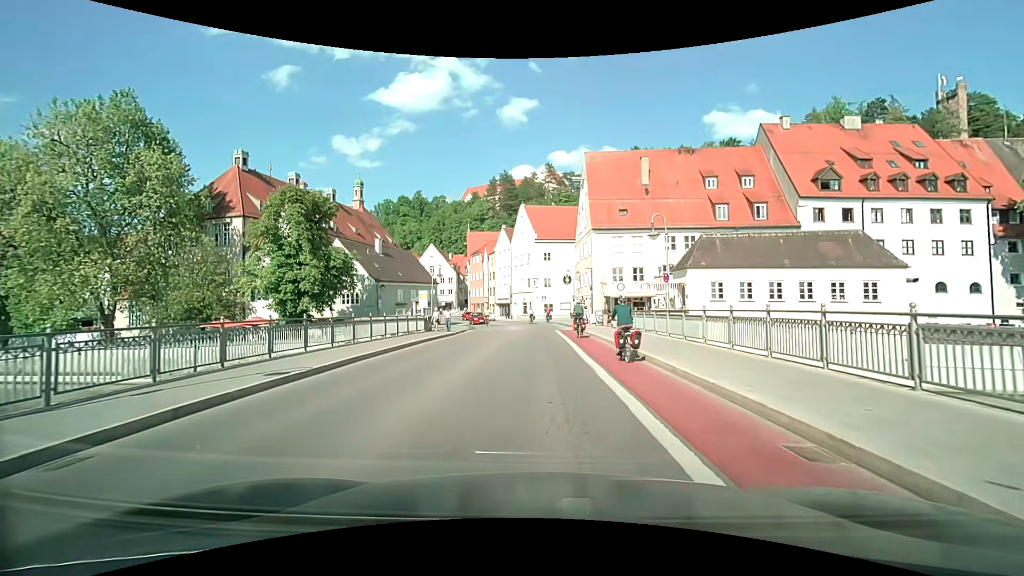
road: secondary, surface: asphalt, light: Day
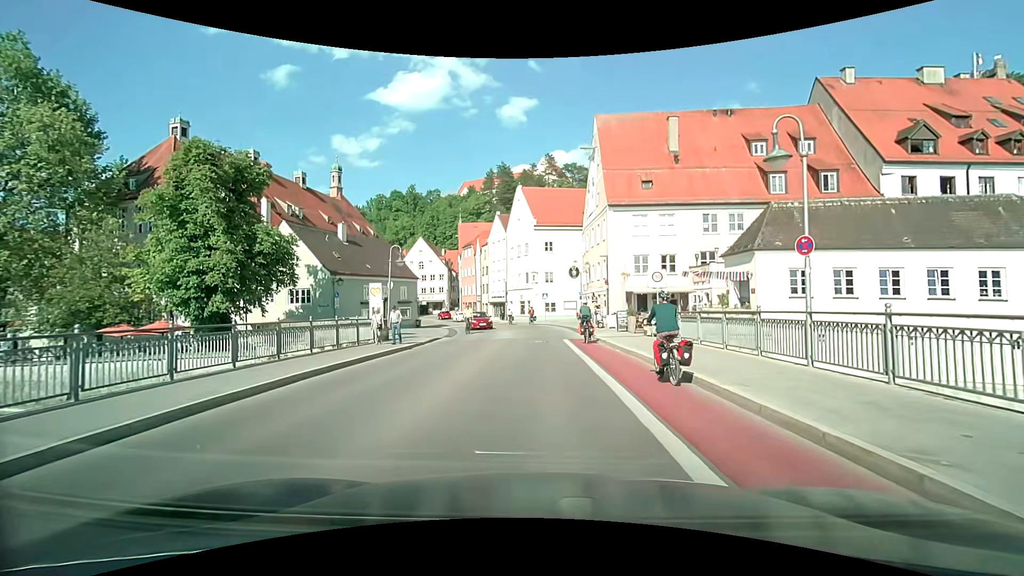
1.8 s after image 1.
(0.0, +10.5) m; 0°
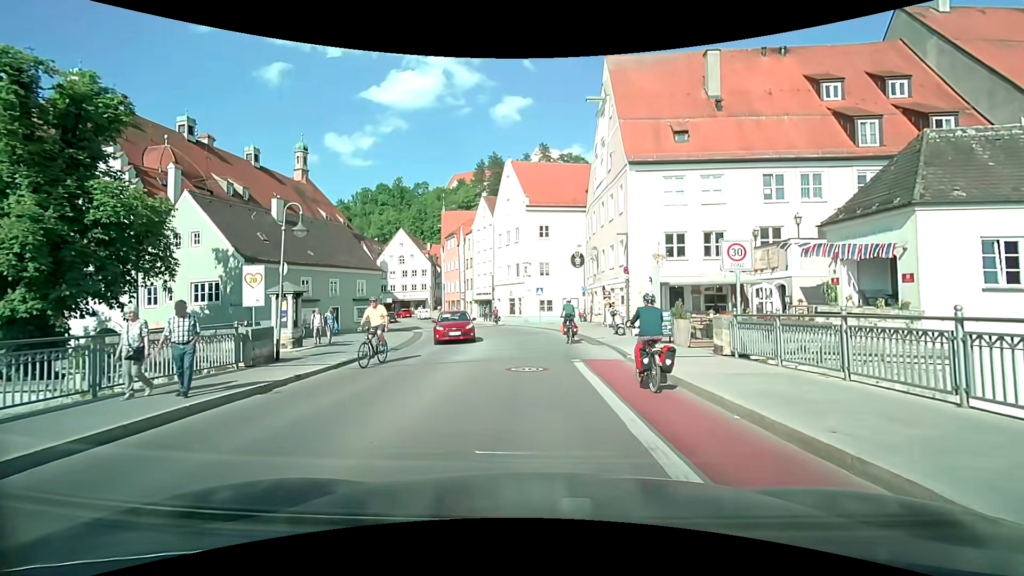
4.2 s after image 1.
(+0.1, +10.4) m; 0°
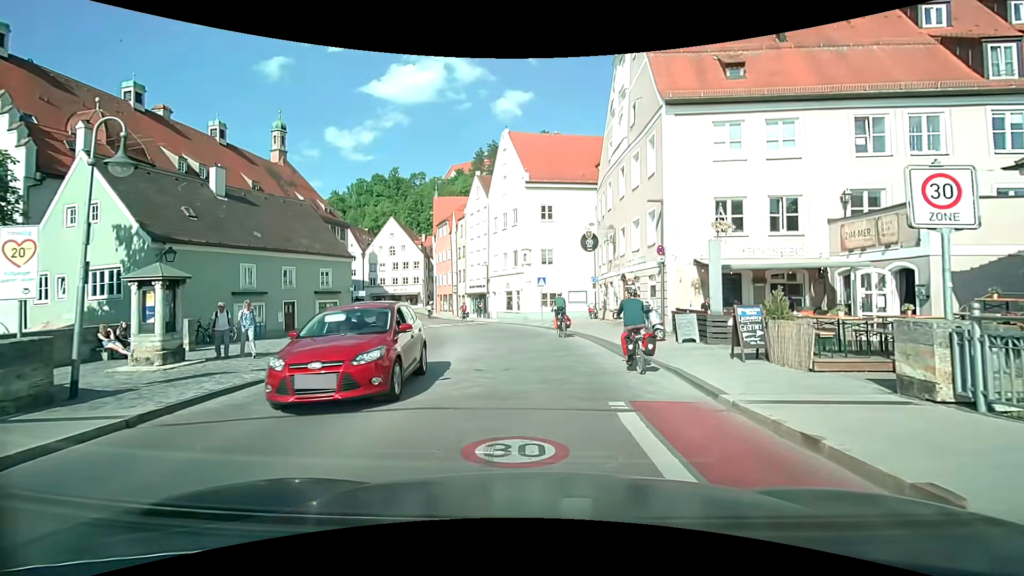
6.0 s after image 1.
(0.0, +7.0) m; 0°
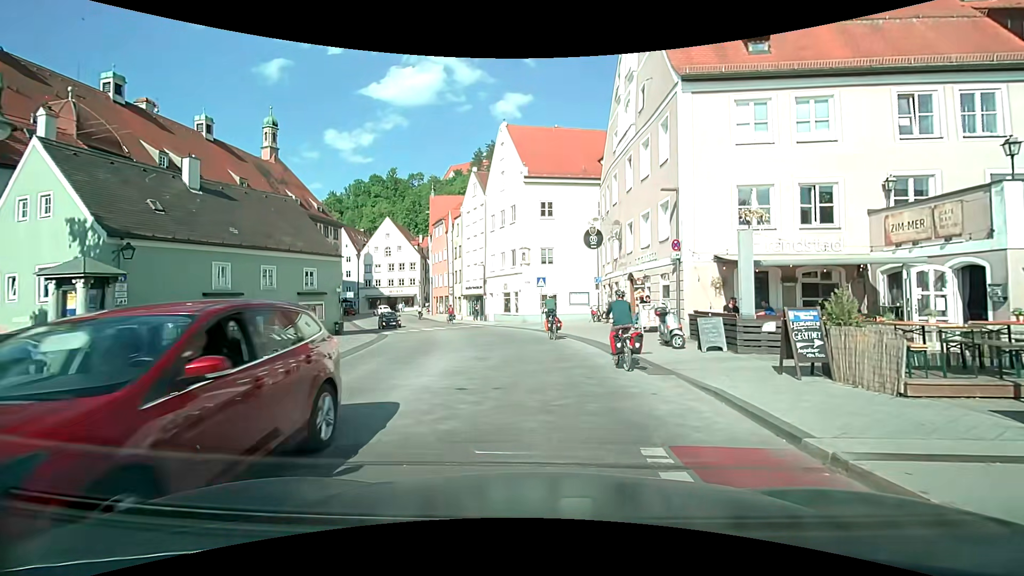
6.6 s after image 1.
(0.0, +2.2) m; +1°
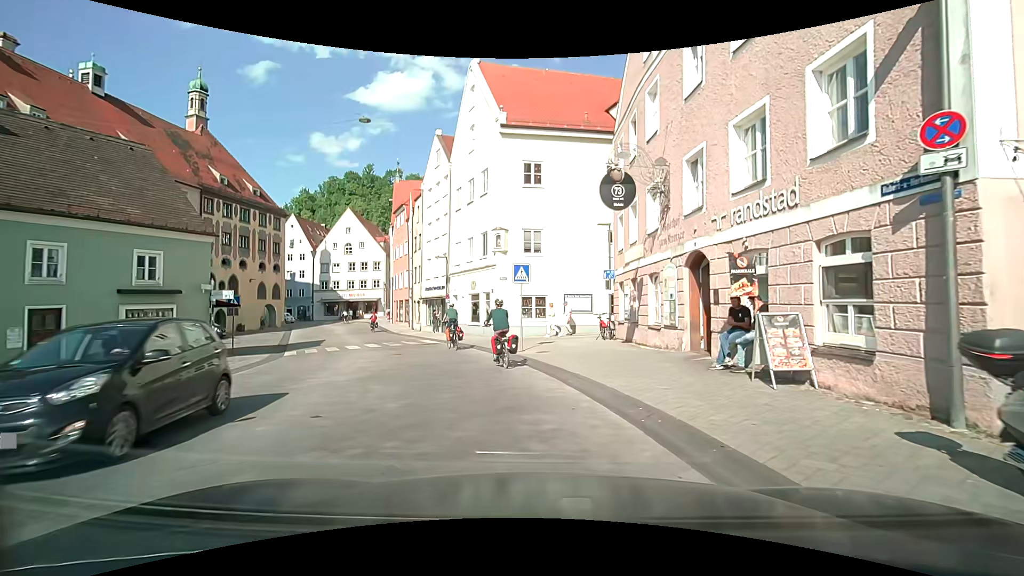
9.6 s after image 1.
(+0.2, +11.9) m; +2°
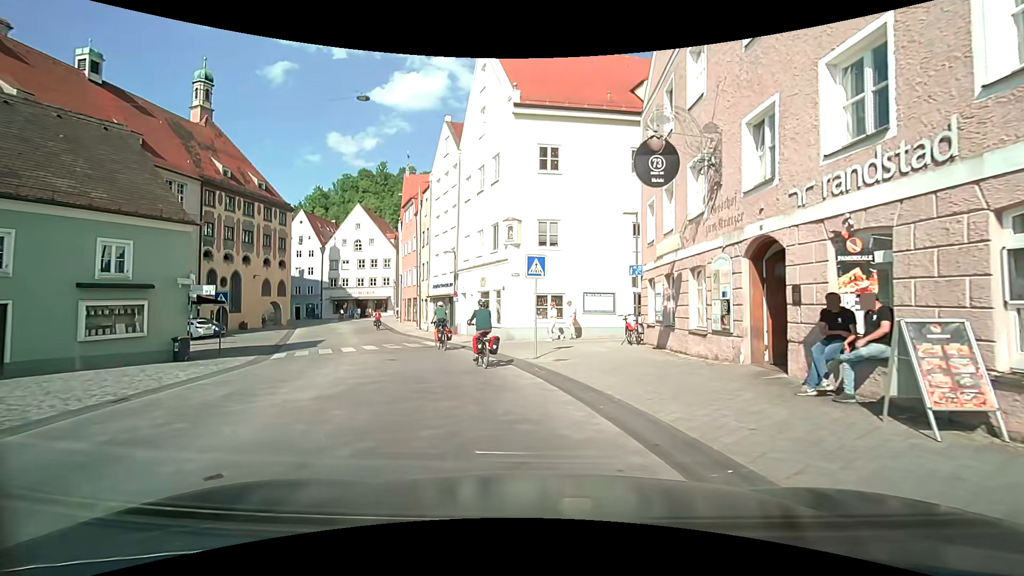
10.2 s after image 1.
(0.0, +2.6) m; -1°
